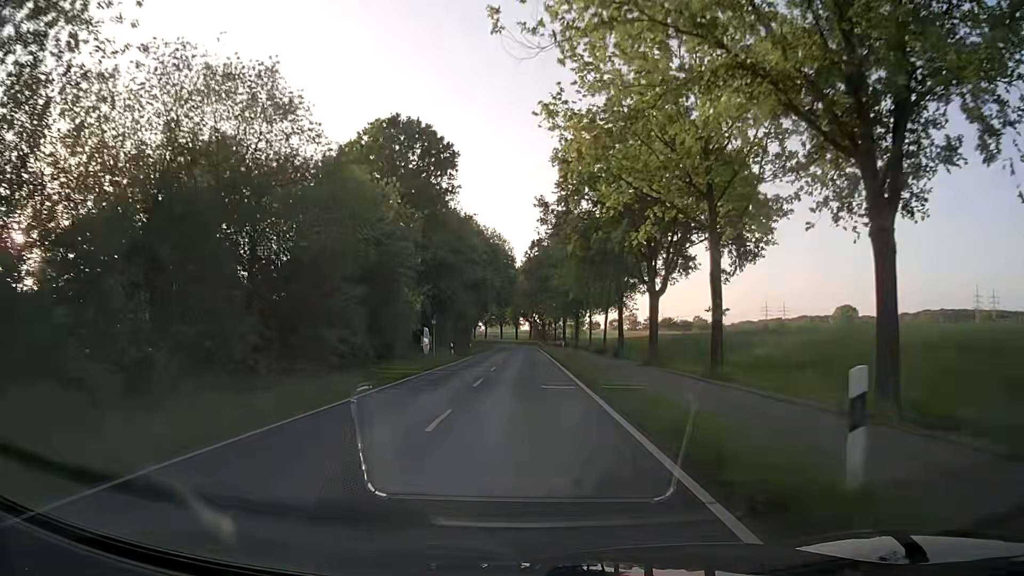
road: secondary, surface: asphalt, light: Day
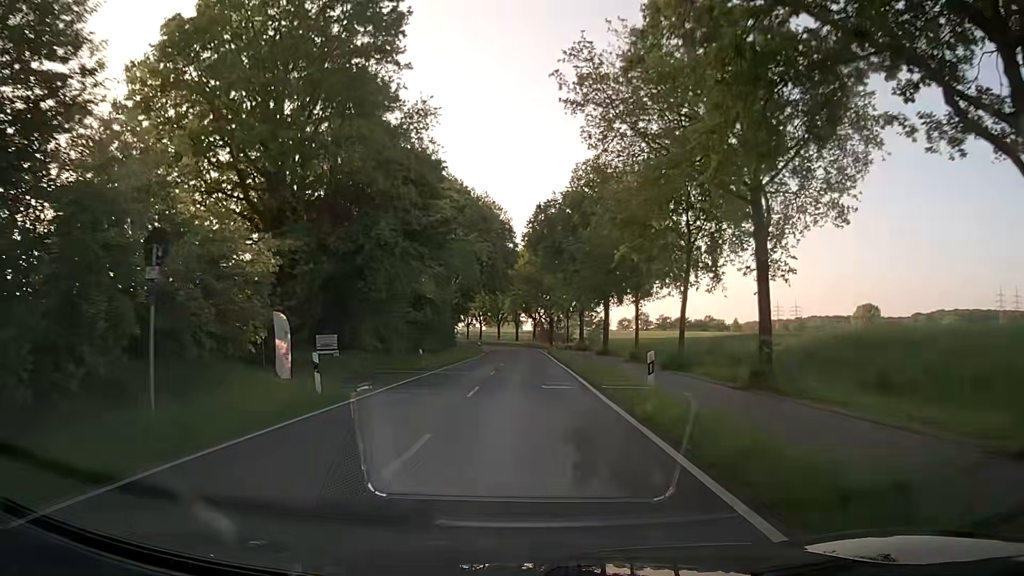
(0.0, +30.6) m; 0°
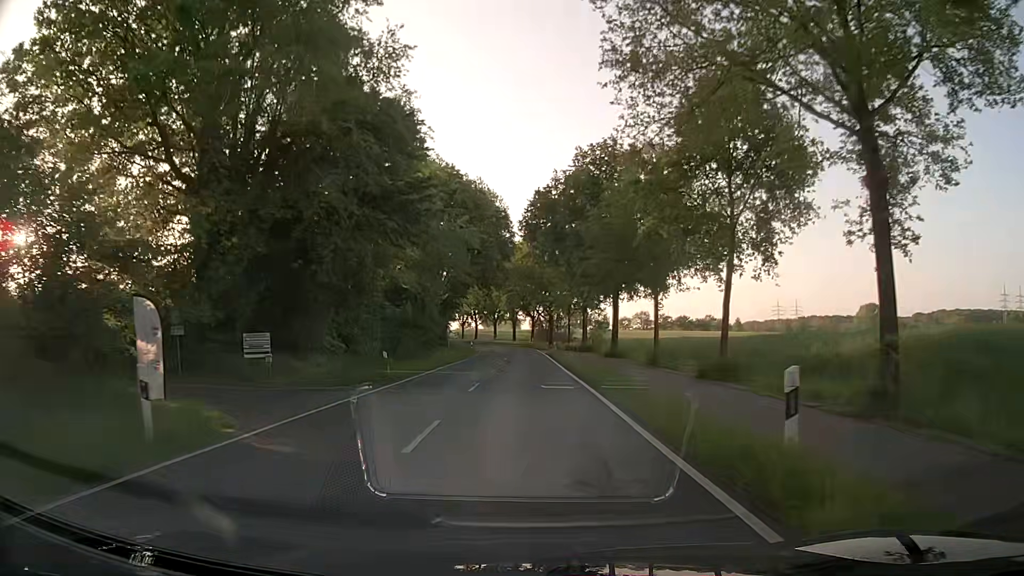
(0.0, +7.6) m; 0°
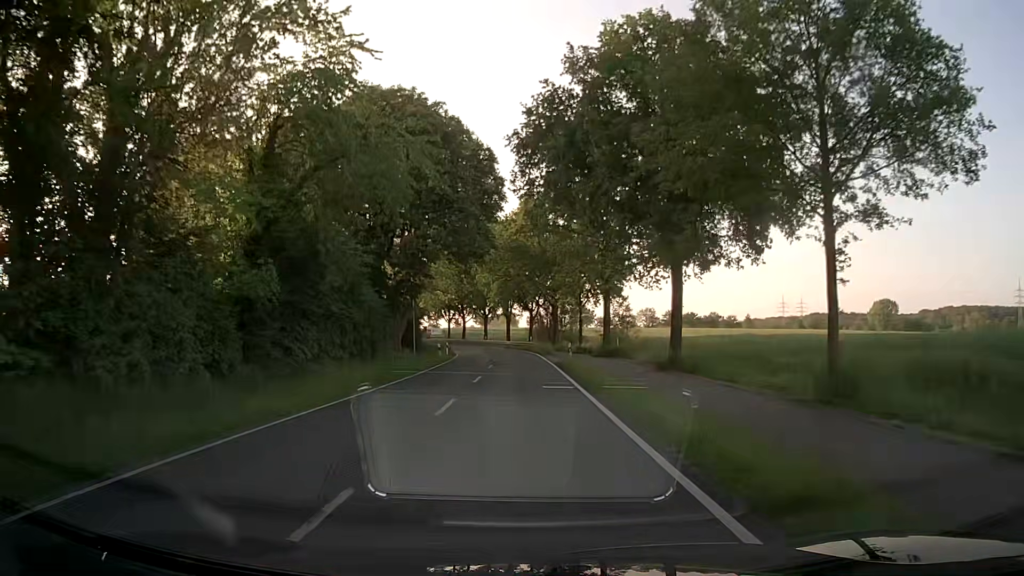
(-0.1, +22.9) m; 0°
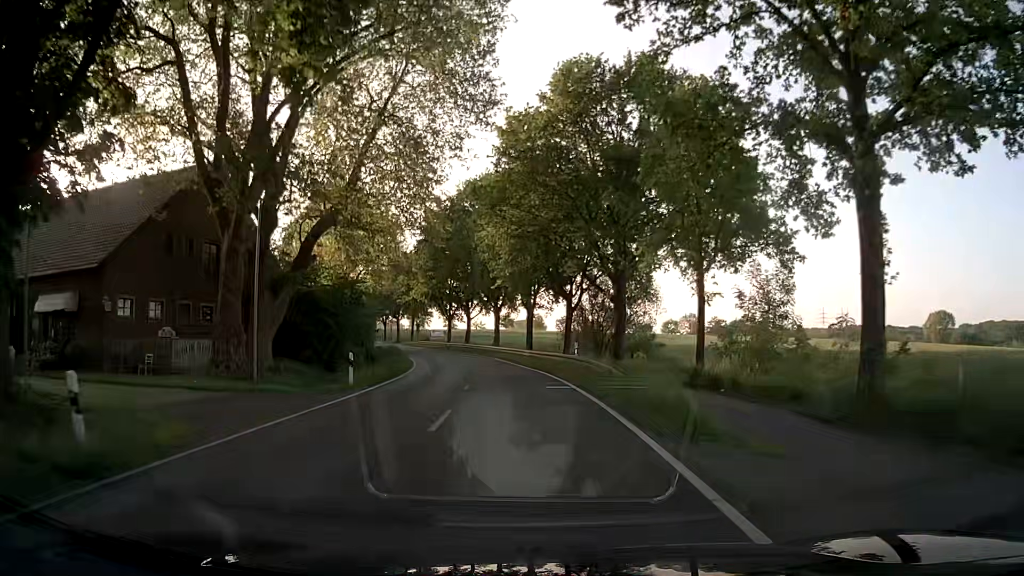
(-0.5, +38.2) m; -3°
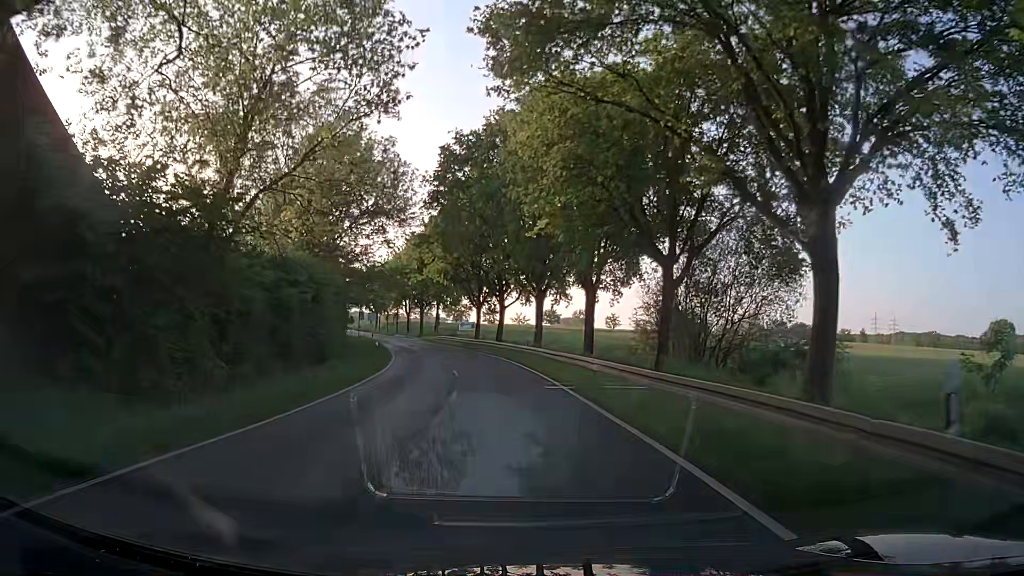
(-0.5, +22.8) m; -3°
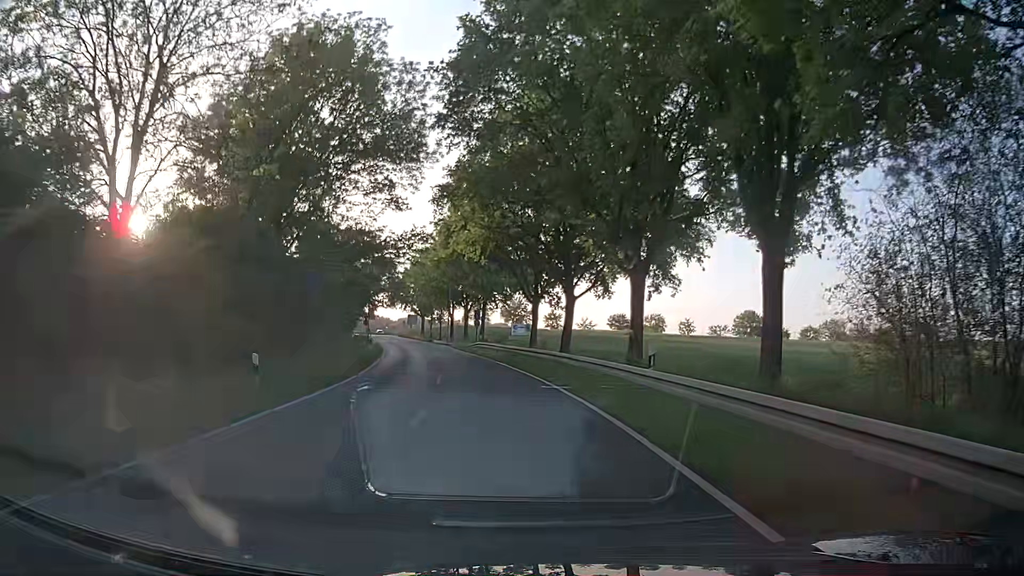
(-1.2, +22.8) m; -6°
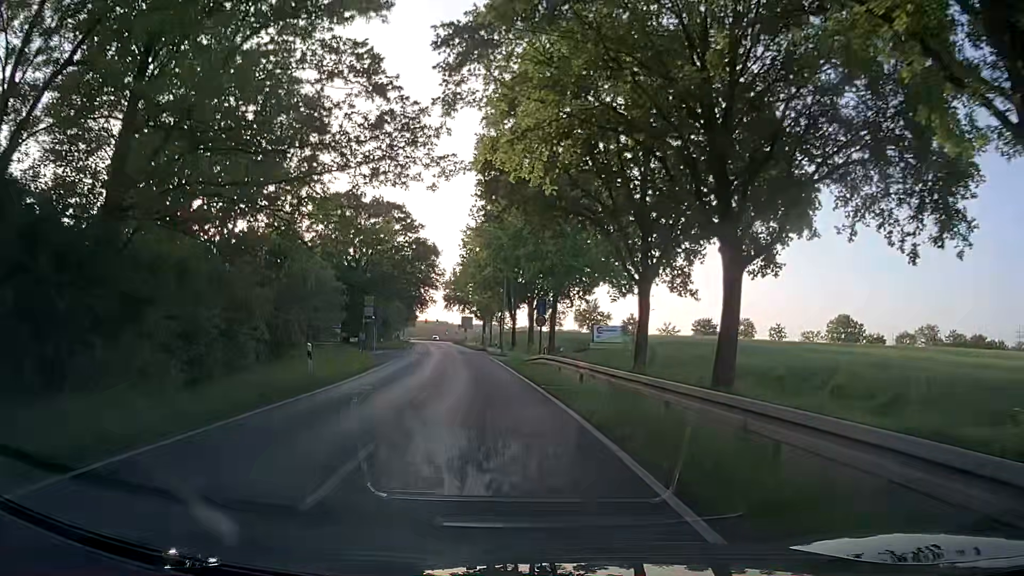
(-1.1, +22.7) m; -6°
(0, +10) (-1, +20) (-2, +30) (-3, +40) (-4, +50) (-6, +60) (-7, +70) (-8, +79) (-10, +89) (-12, +99) m
